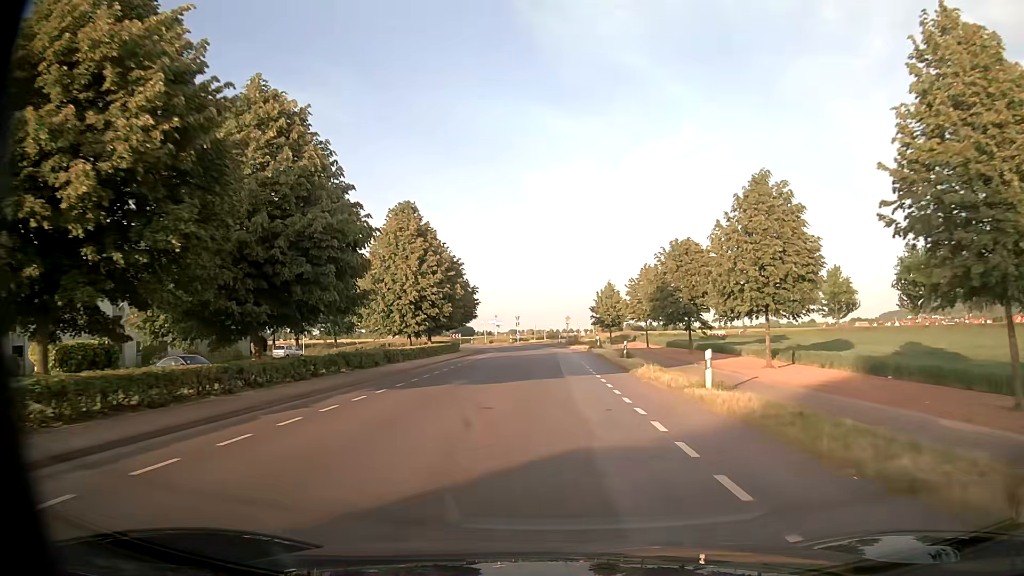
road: unclassified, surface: asphalt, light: Day
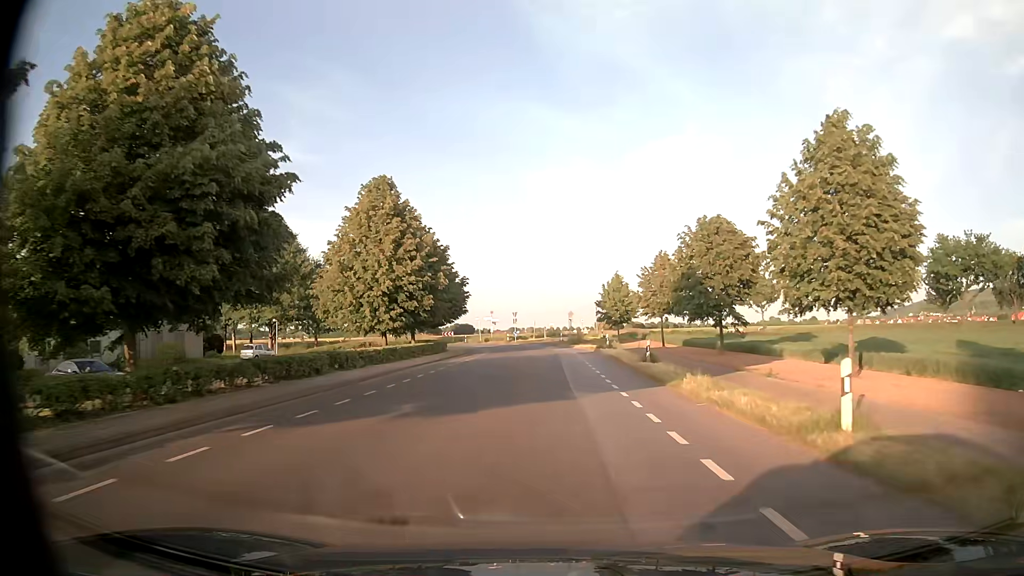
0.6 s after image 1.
(0.0, +7.7) m; 0°
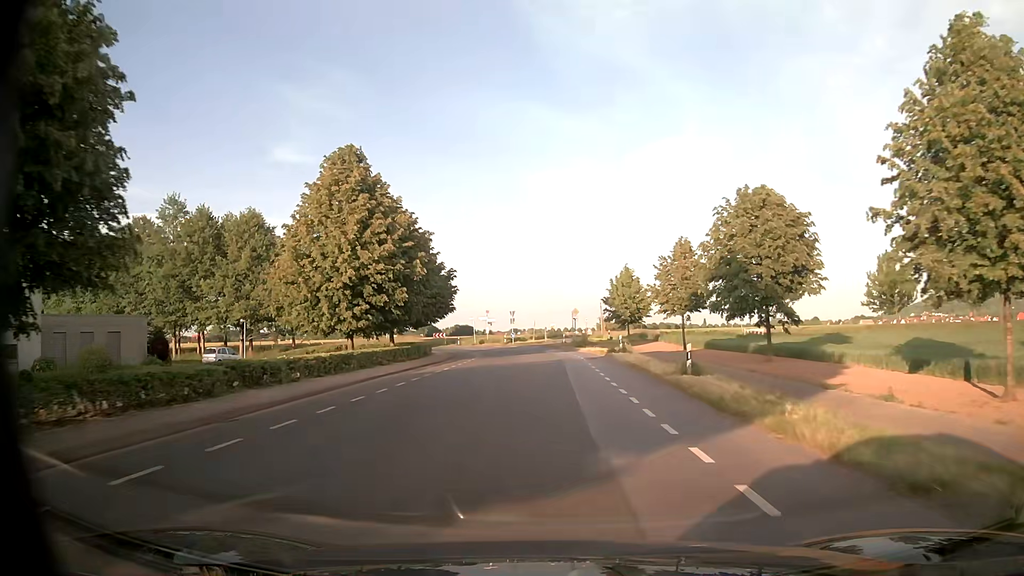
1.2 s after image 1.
(0.0, +7.5) m; 0°
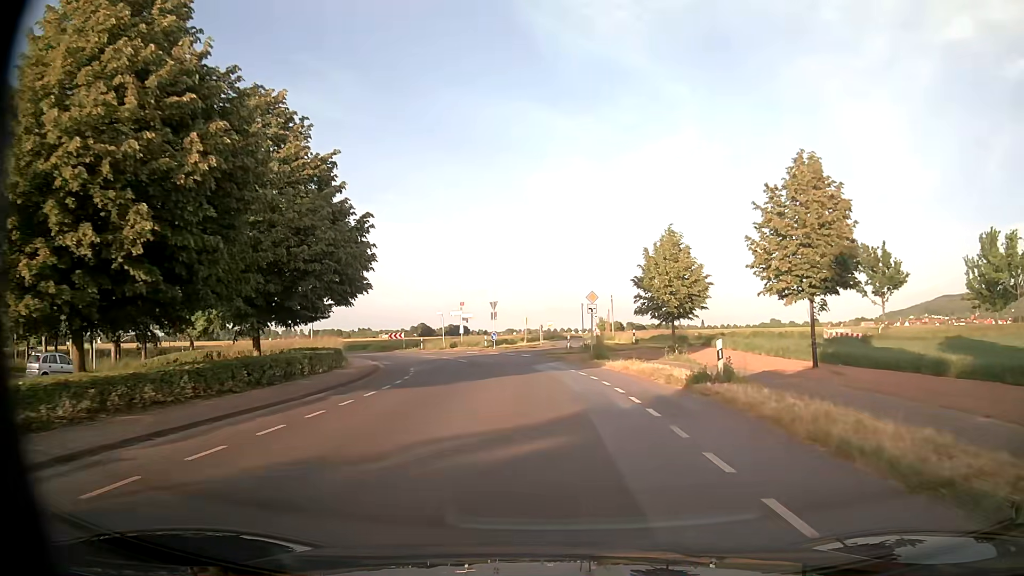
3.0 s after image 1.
(0.0, +21.4) m; 0°
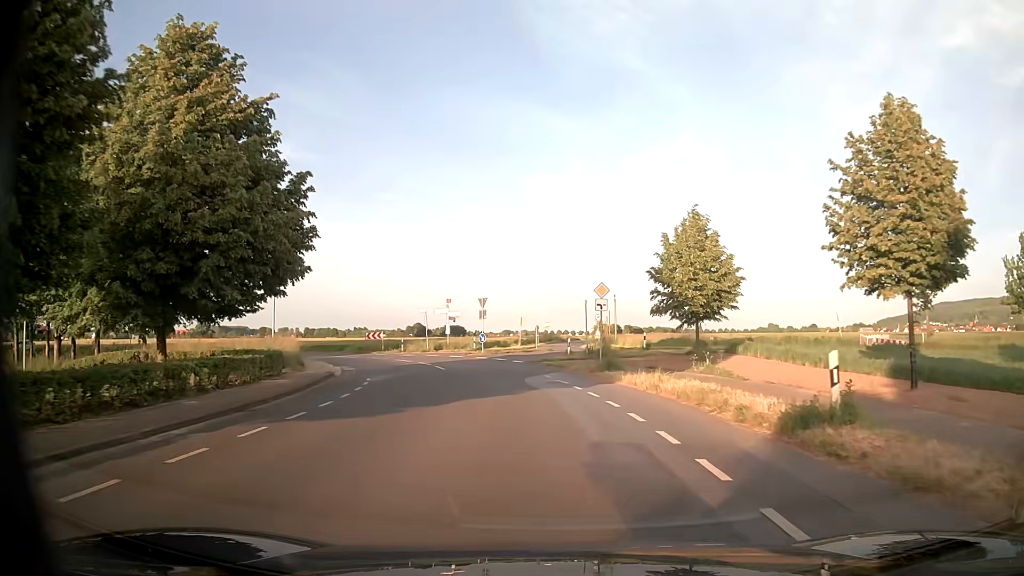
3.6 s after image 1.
(0.0, +6.4) m; 0°
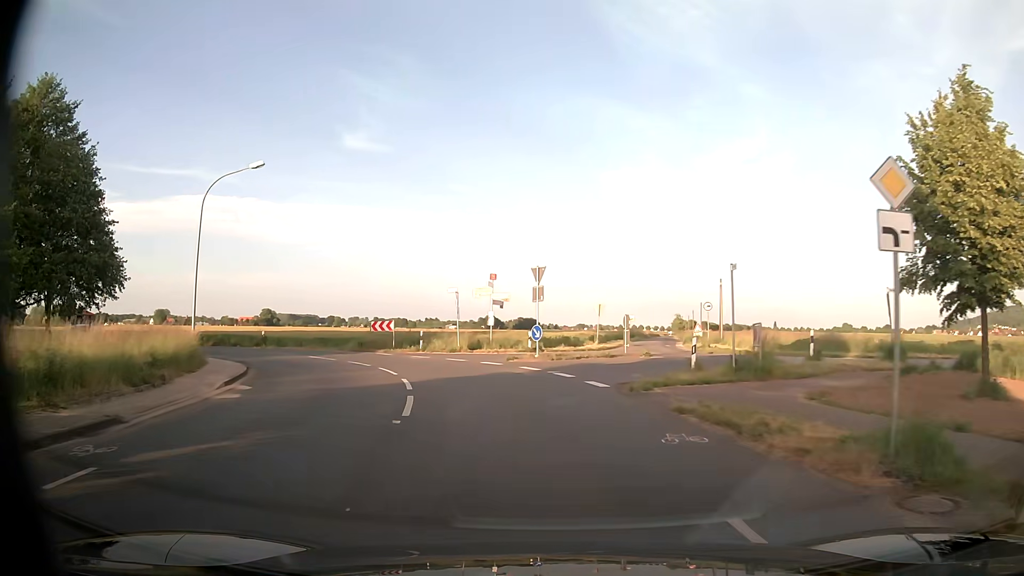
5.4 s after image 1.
(-0.6, +16.8) m; -6°
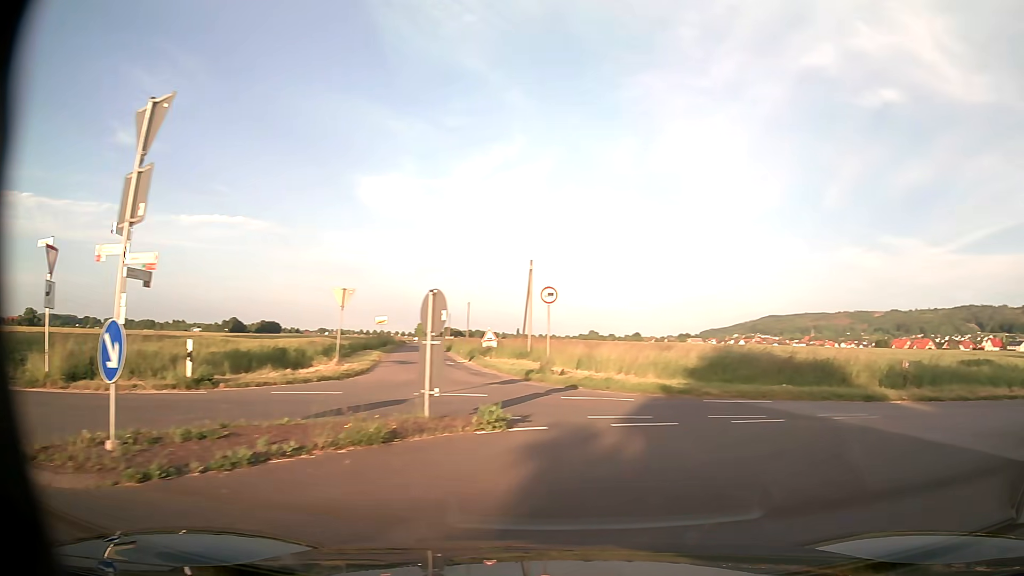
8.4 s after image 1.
(+0.5, +19.3) m; +19°
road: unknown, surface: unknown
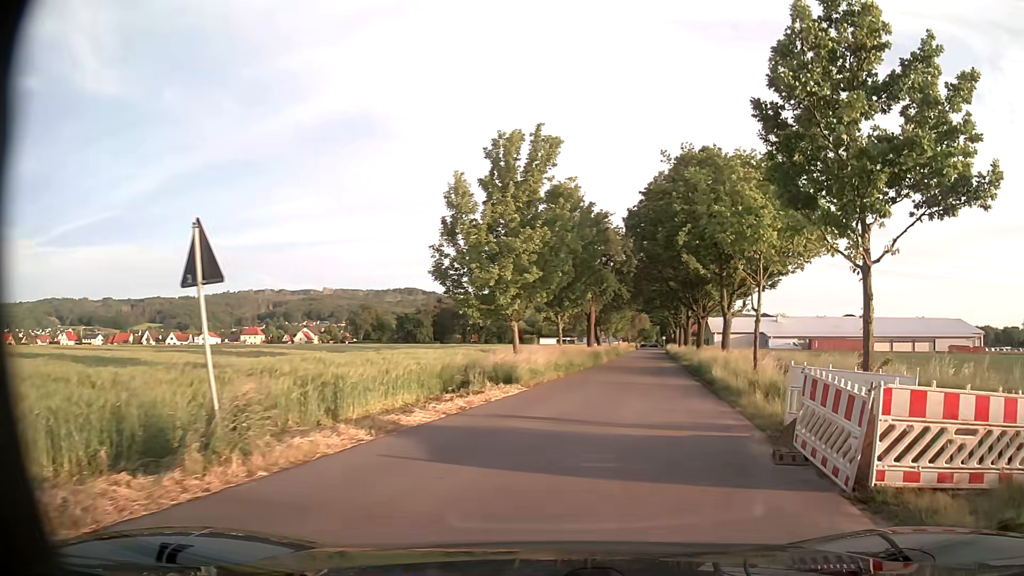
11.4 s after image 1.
(+12.1, +11.5) m; +82°
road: unclassified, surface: asphalt
